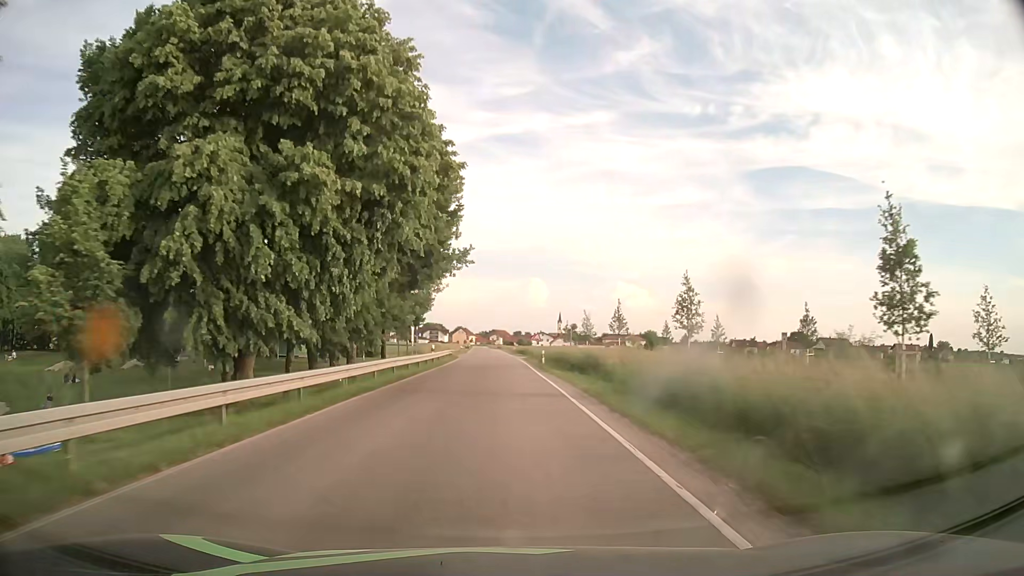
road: secondary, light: Day
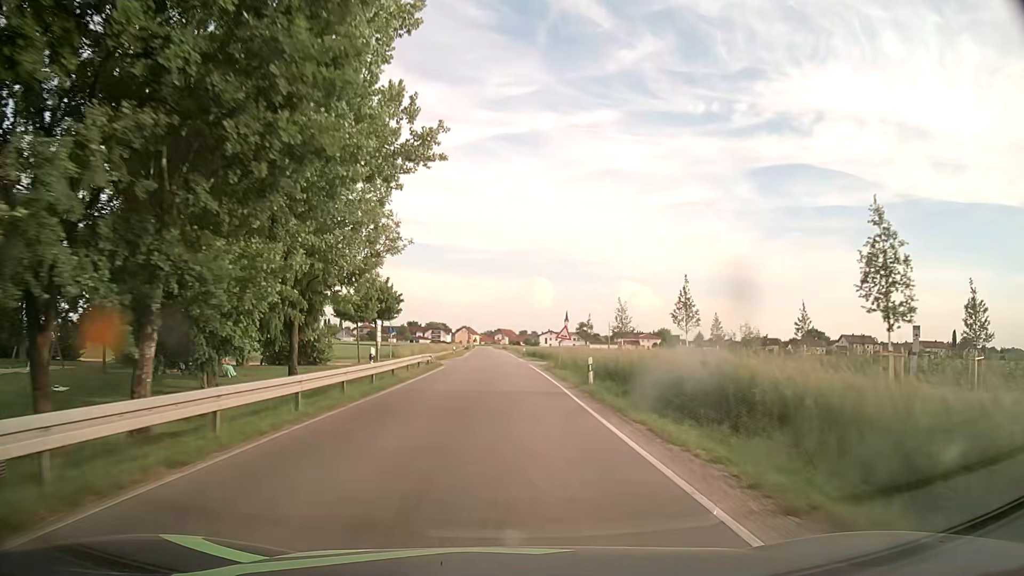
(-0.3, +20.6) m; 0°
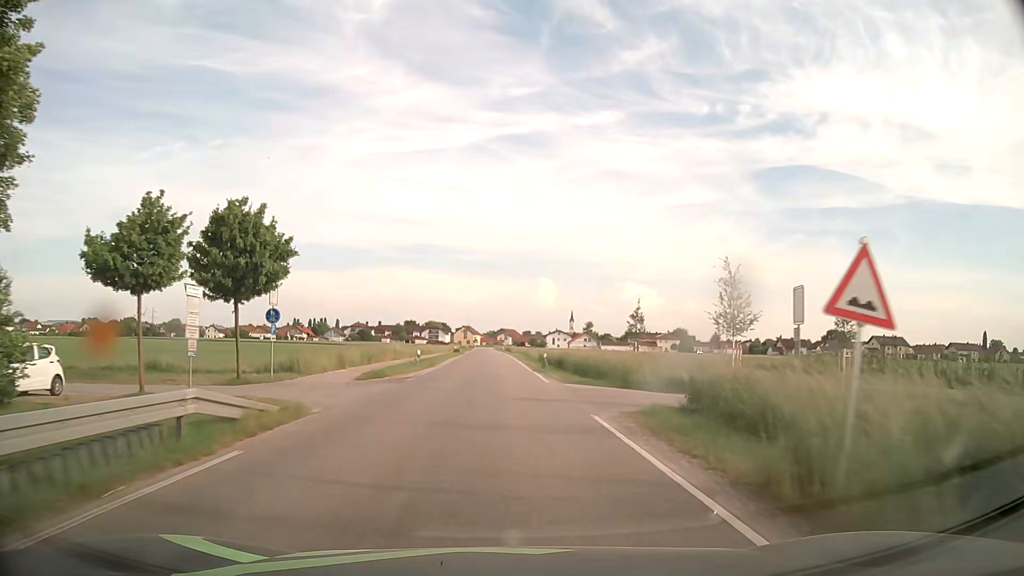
(-0.4, +29.0) m; -1°
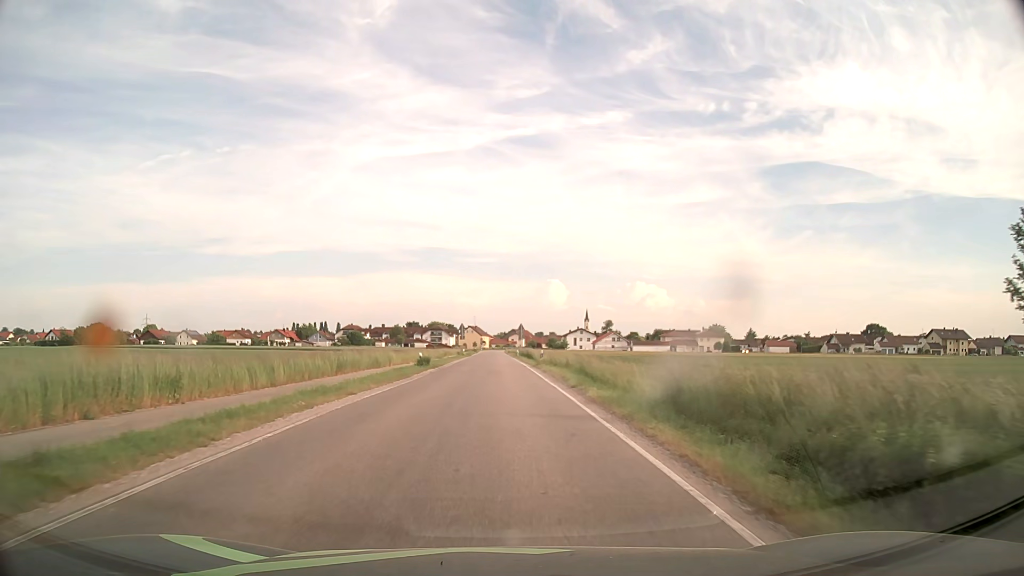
(-0.6, +43.1) m; -1°
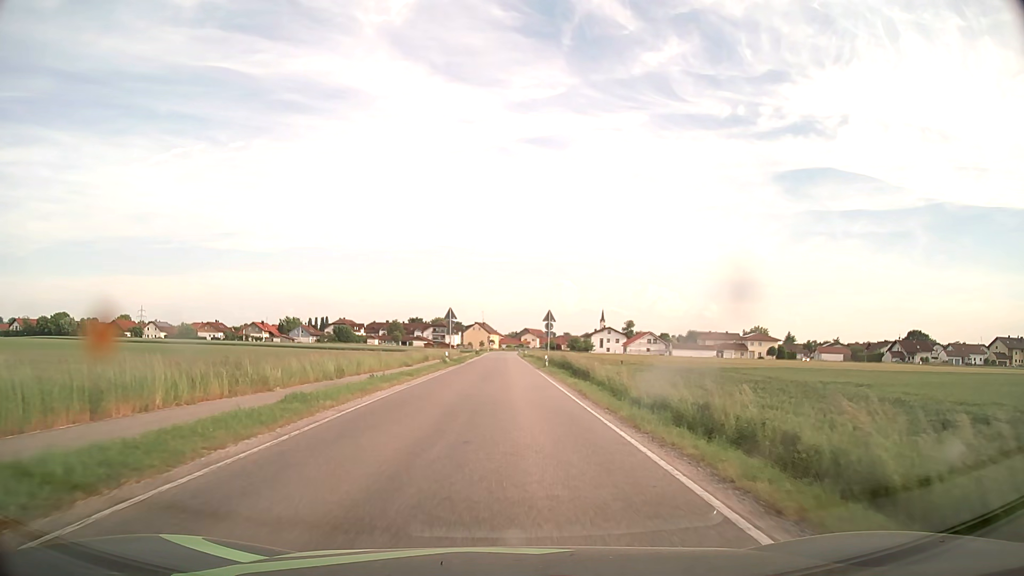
(-0.7, +39.3) m; -1°
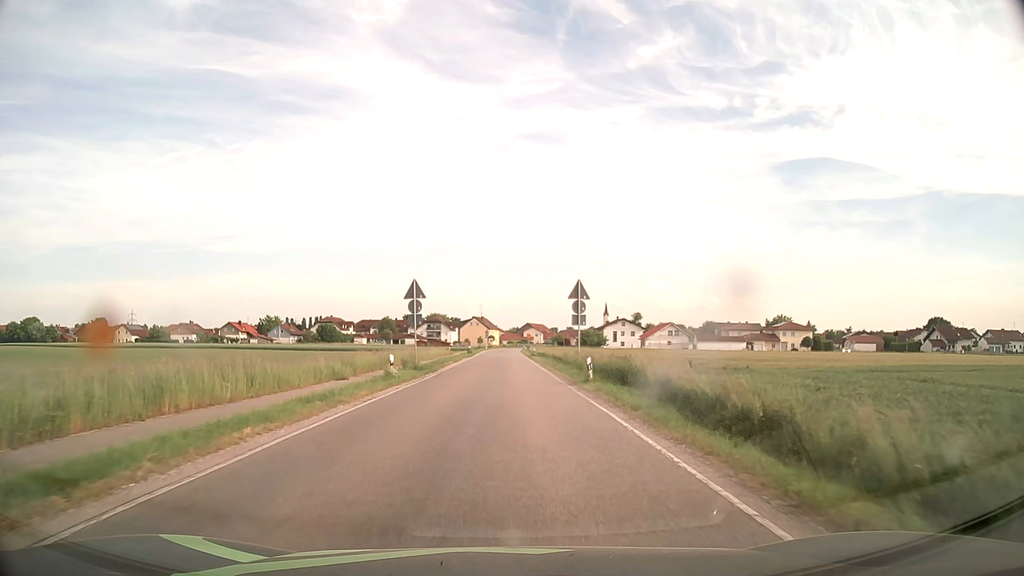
(0.0, +23.1) m; 0°
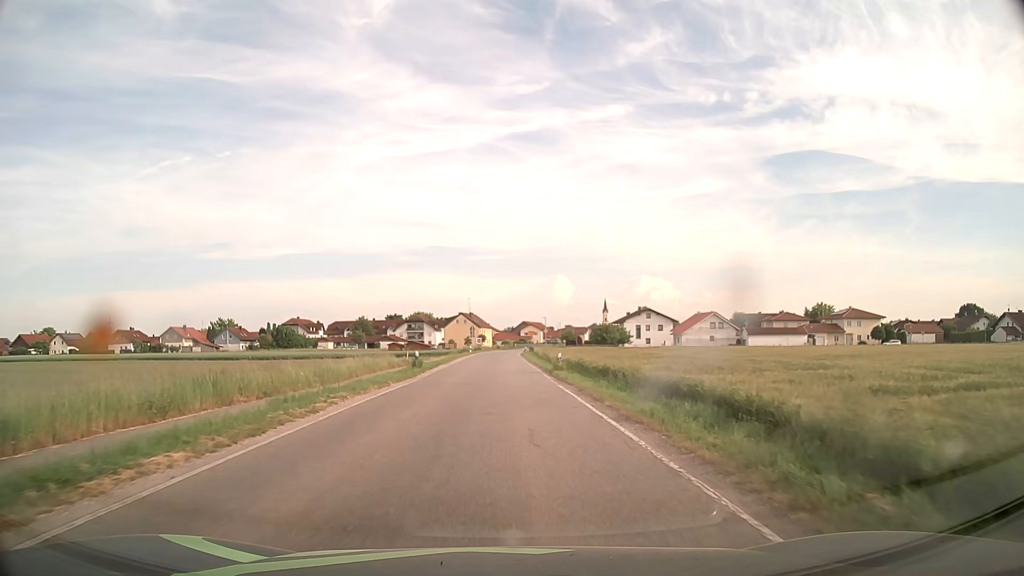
(+0.2, +38.2) m; +1°
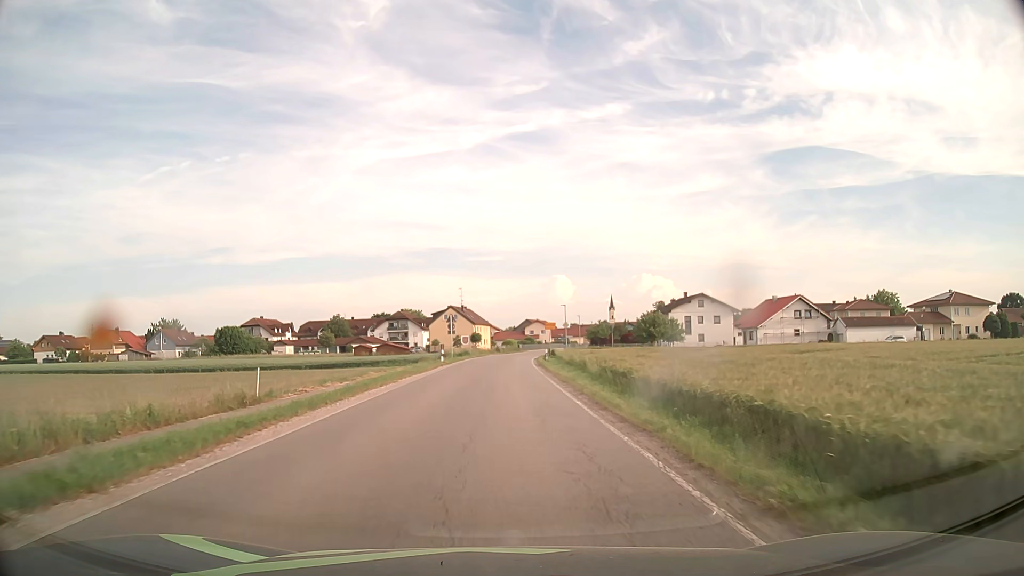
(-0.2, +38.0) m; 0°
(0, +10) (0, +20) (0, +30) (0, +40) (0, +50) (+1, +60) (+1, +70) (+2, +80) (+4, +90) (+5, +100) m
